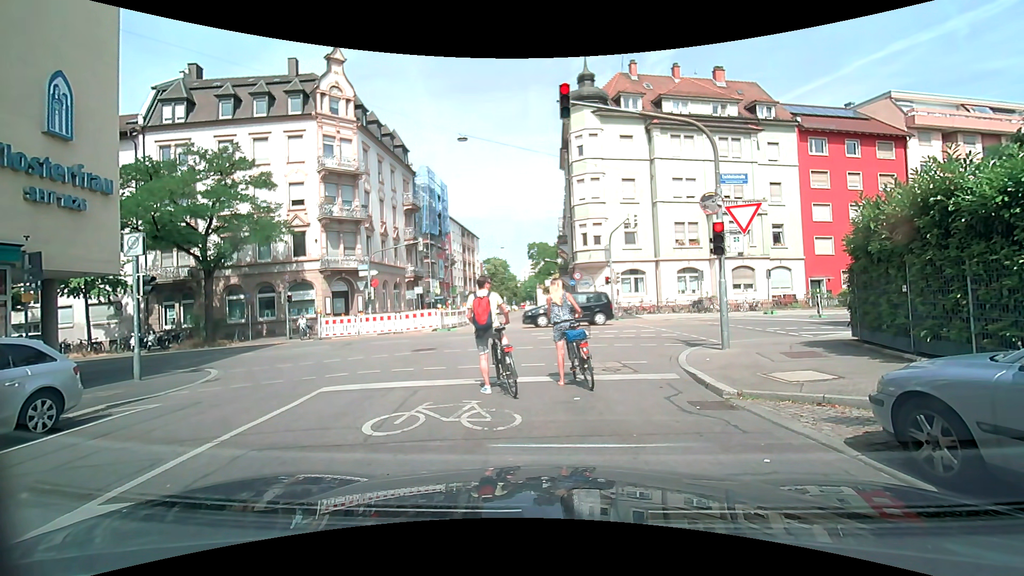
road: residential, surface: asphalt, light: Day
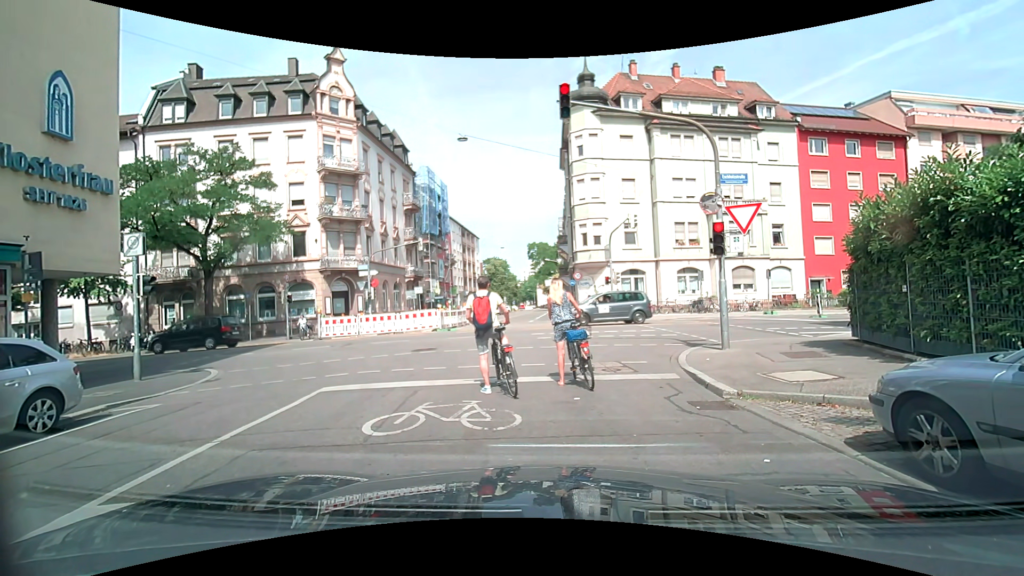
(0.0, 0.0) m; 0°
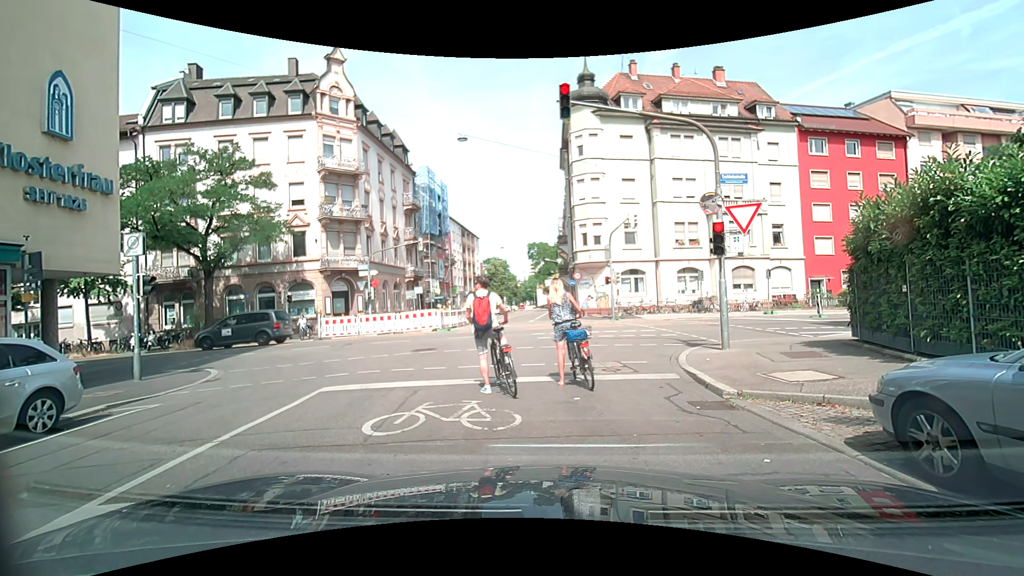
(0.0, 0.0) m; 0°
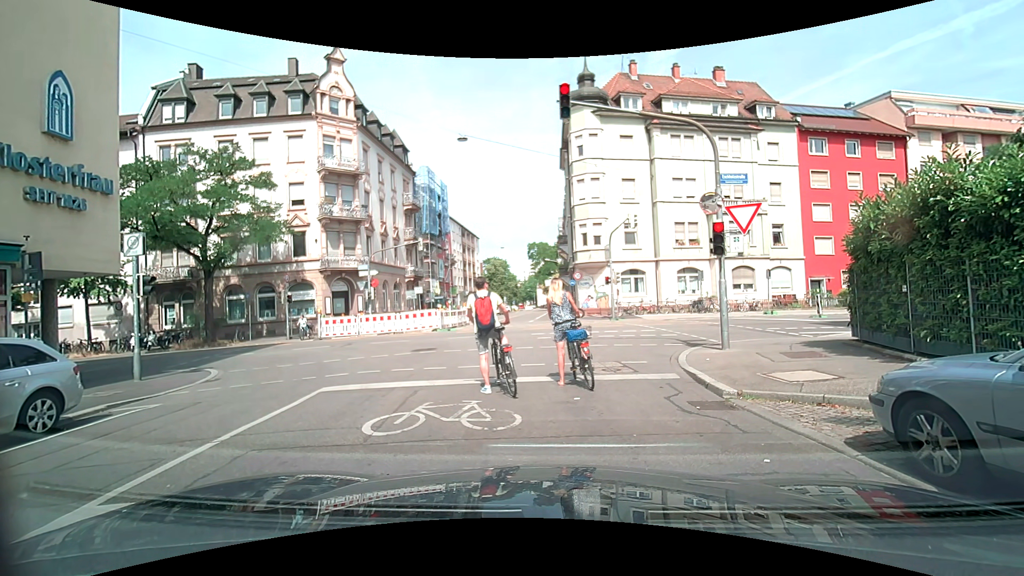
(0.0, 0.0) m; 0°
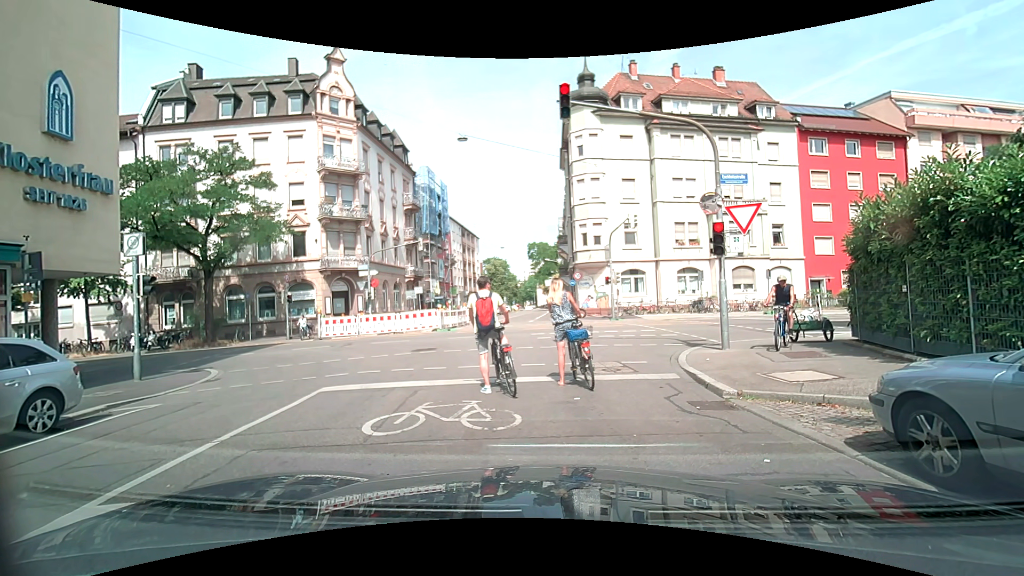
(0.0, 0.0) m; 0°
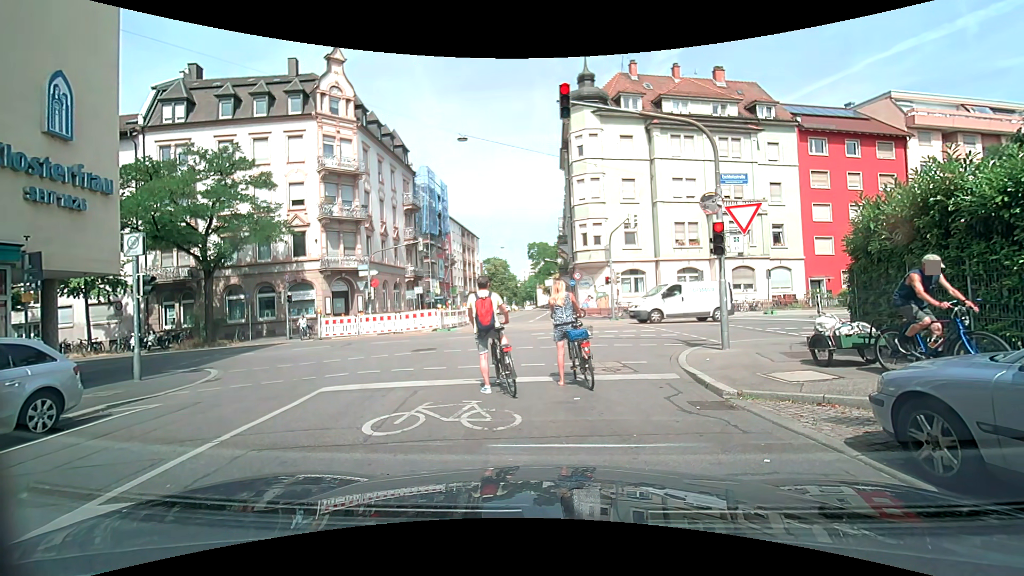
(0.0, 0.0) m; 0°
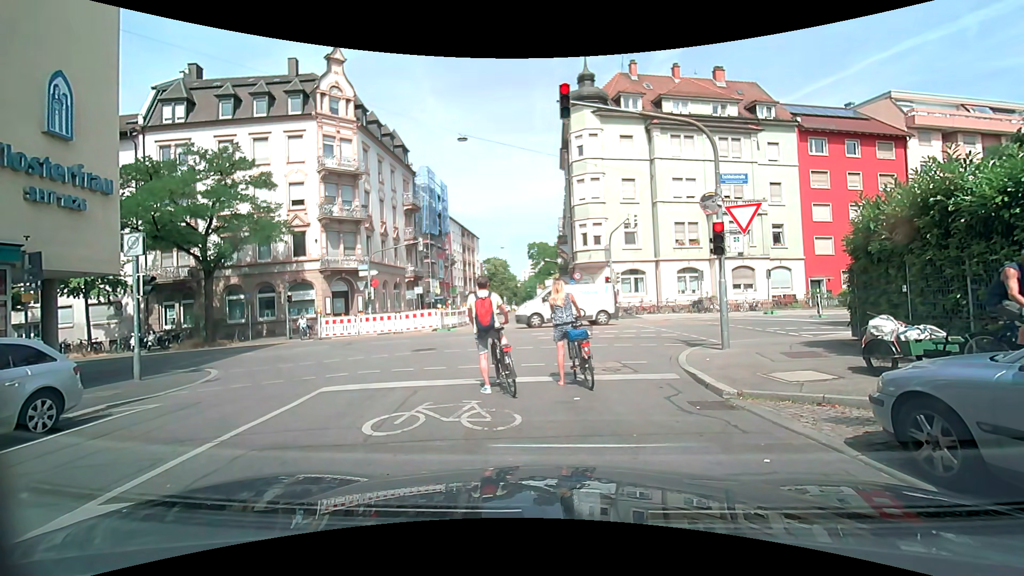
(0.0, 0.0) m; 0°
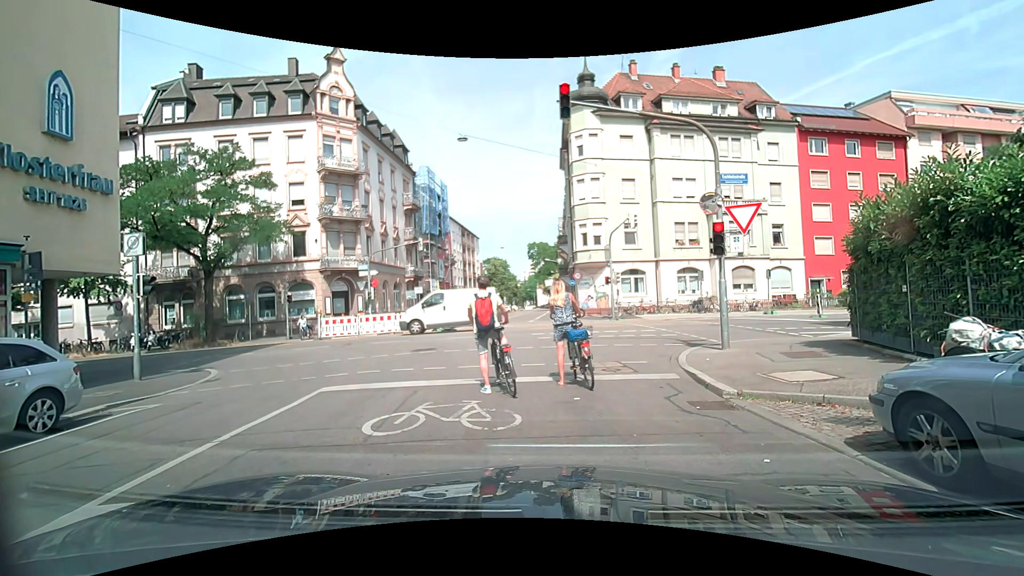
(0.0, 0.0) m; 0°
(-1, +10) (-3, +20) (-4, +30) (-5, +40) (-5, +50) (-6, +60) (-6, +70) (-6, +80) (-6, +90) (-7, +100) m
